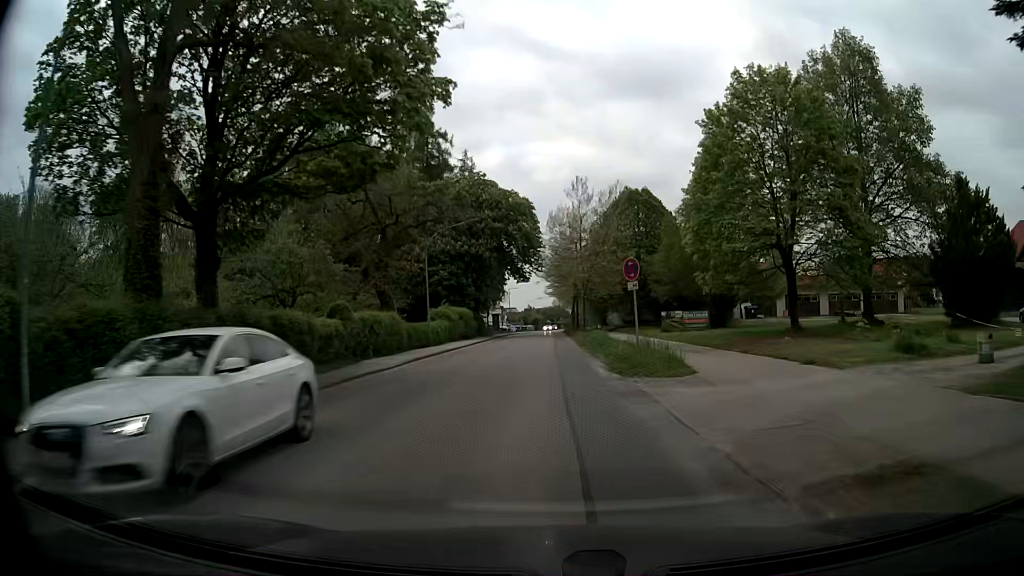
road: secondary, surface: asphalt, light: Day
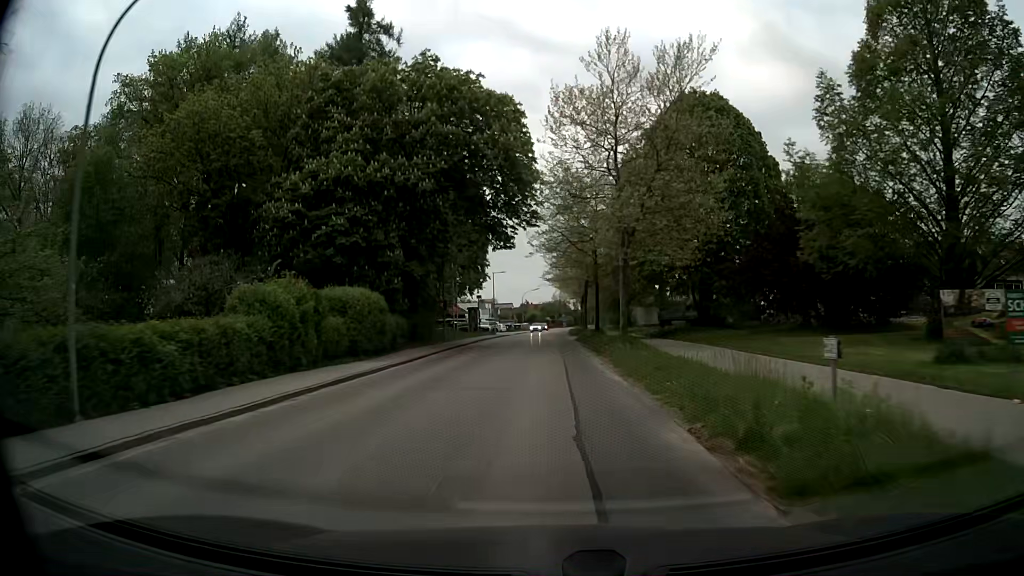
(0.0, +31.4) m; 0°
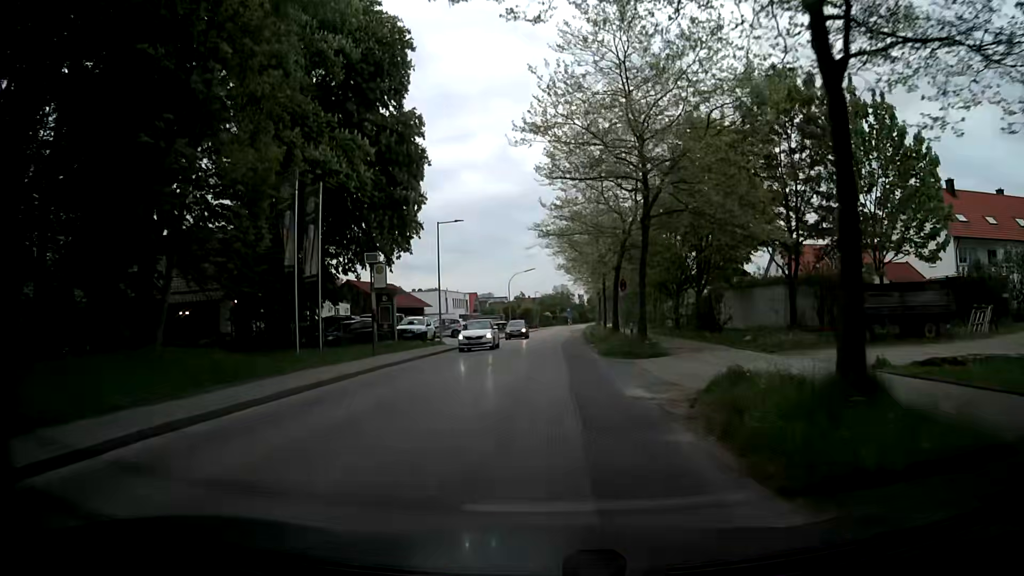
(+0.3, +39.5) m; +1°
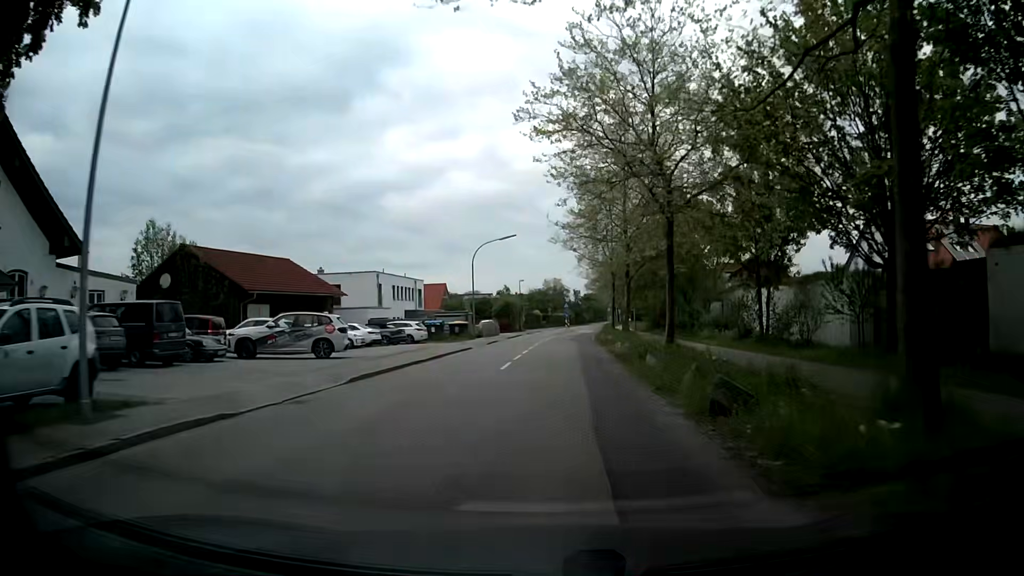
(-0.2, +31.8) m; 0°
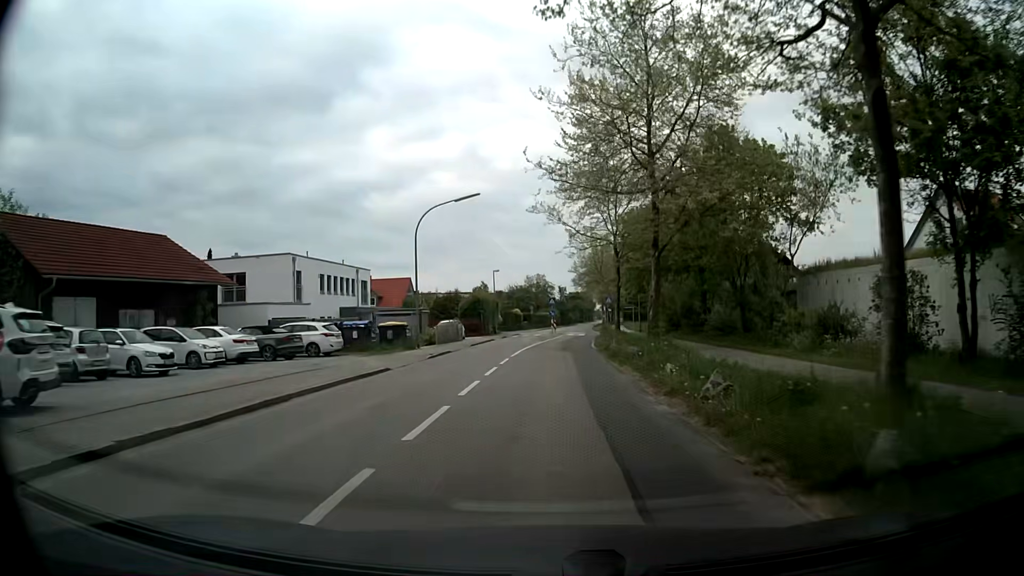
(+0.3, +16.0) m; +2°
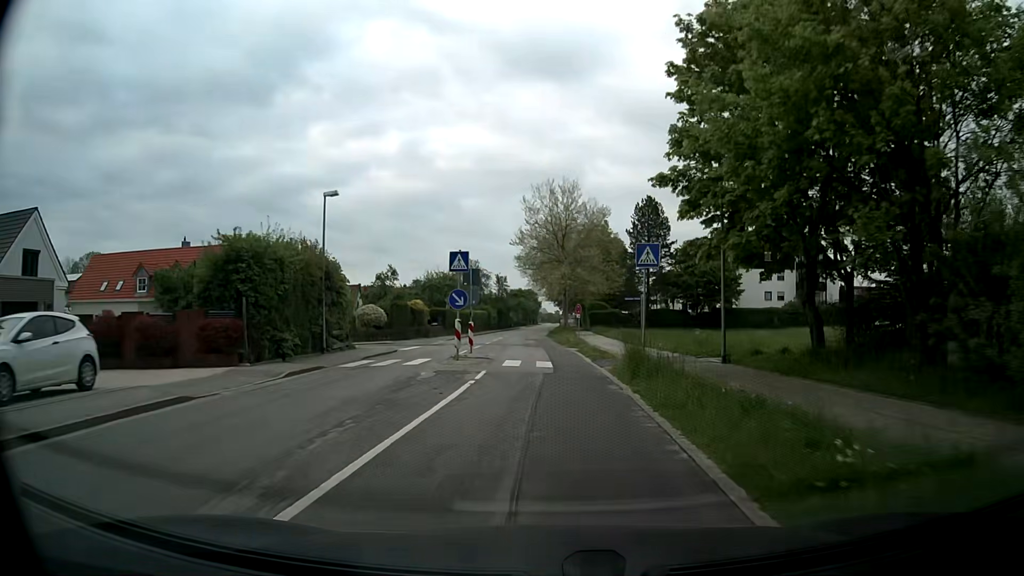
(+1.0, +40.1) m; +5°
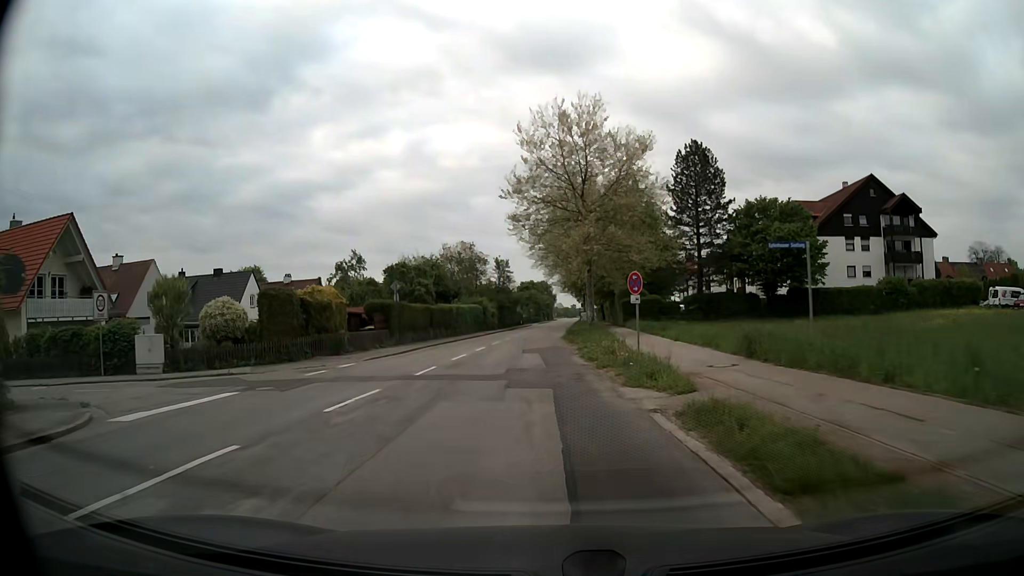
(+0.1, +24.0) m; -1°
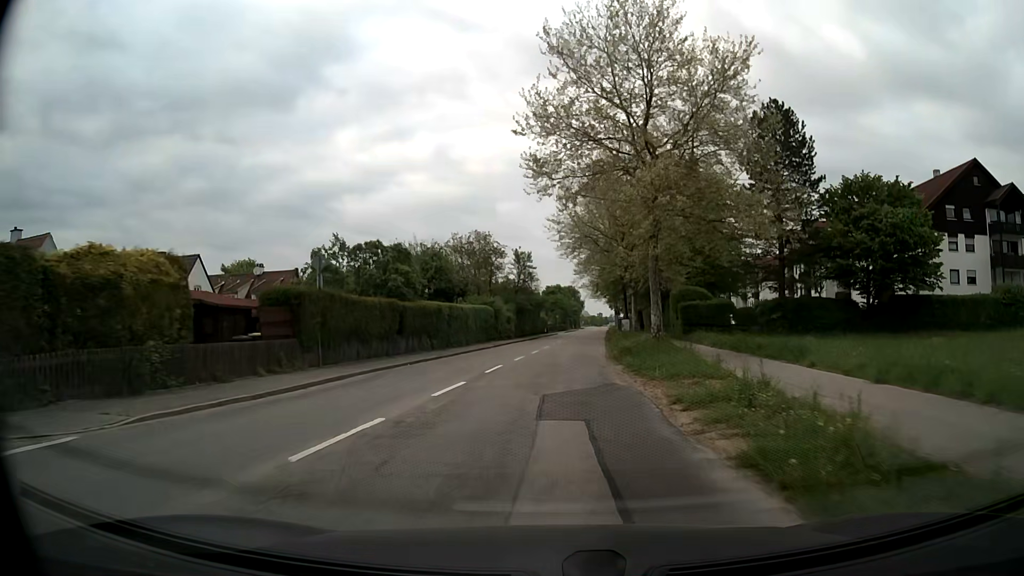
(-0.5, +16.0) m; -2°
(0, +10) (0, +20) (+1, +30) (+2, +40) (+2, +50) (+3, +60) (+4, +70) (+5, +80) (+6, +90) (+6, +100) m
